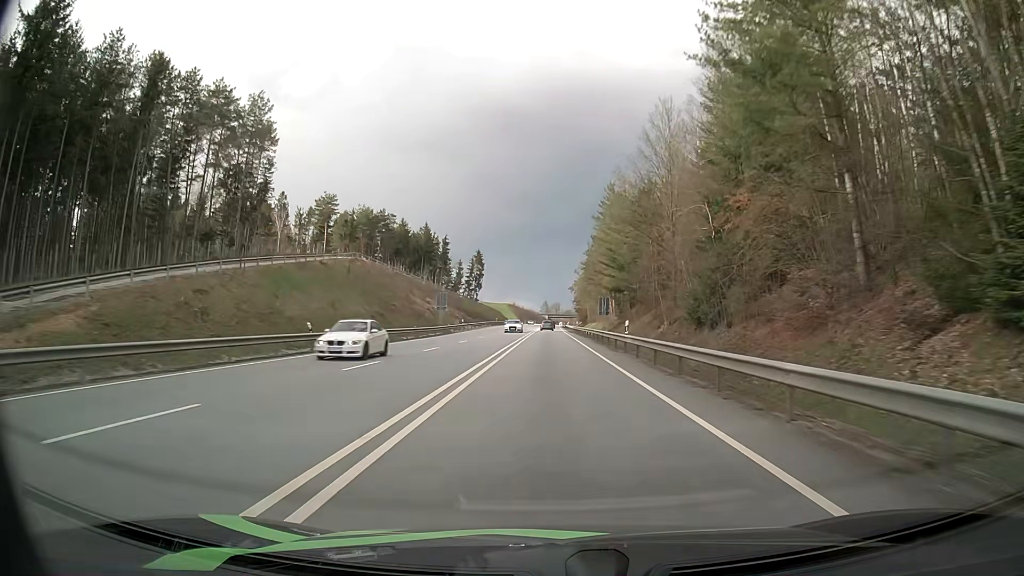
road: primary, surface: asphalt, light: Day
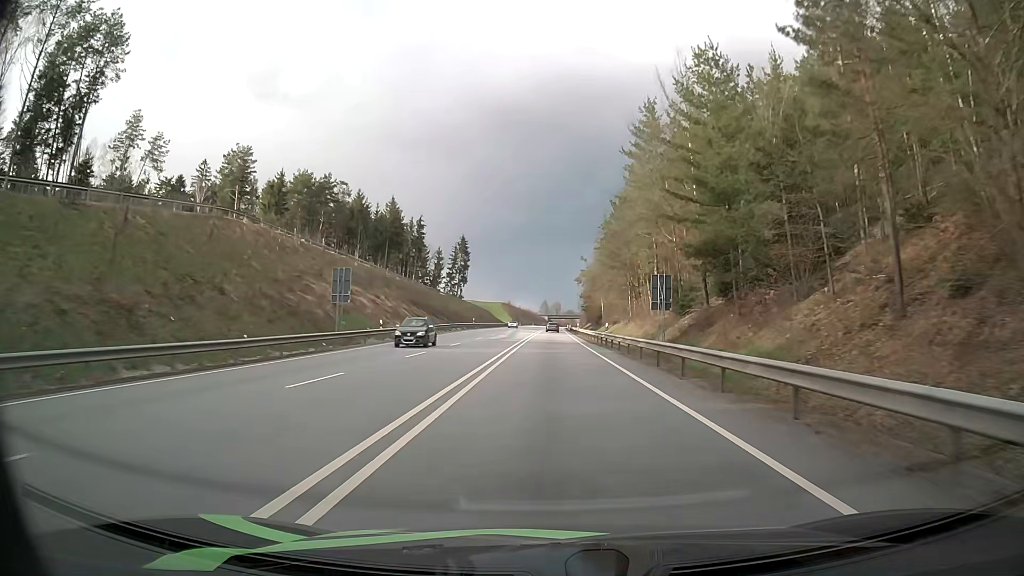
(-0.1, +40.2) m; 0°
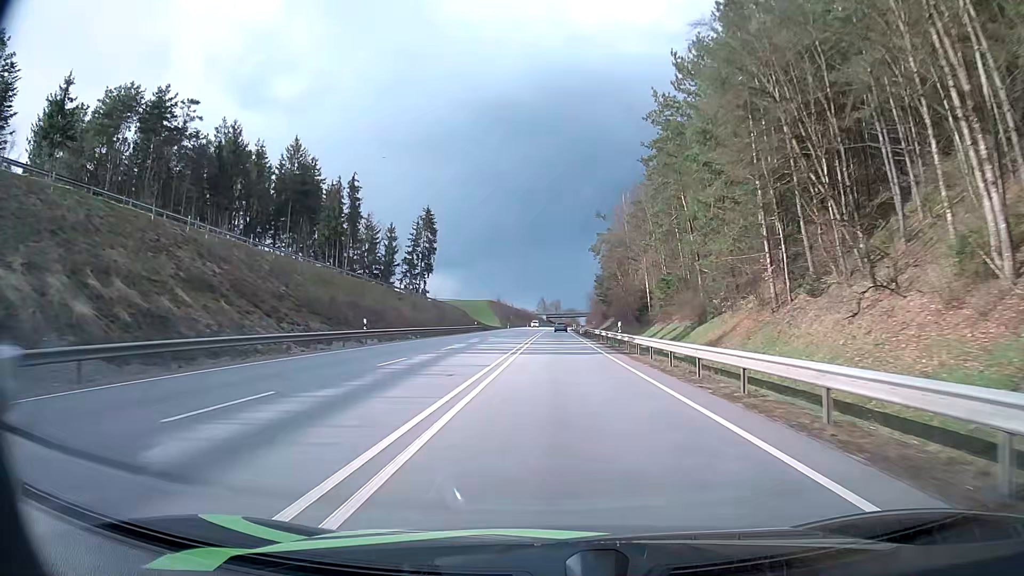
(+0.2, +52.9) m; +1°
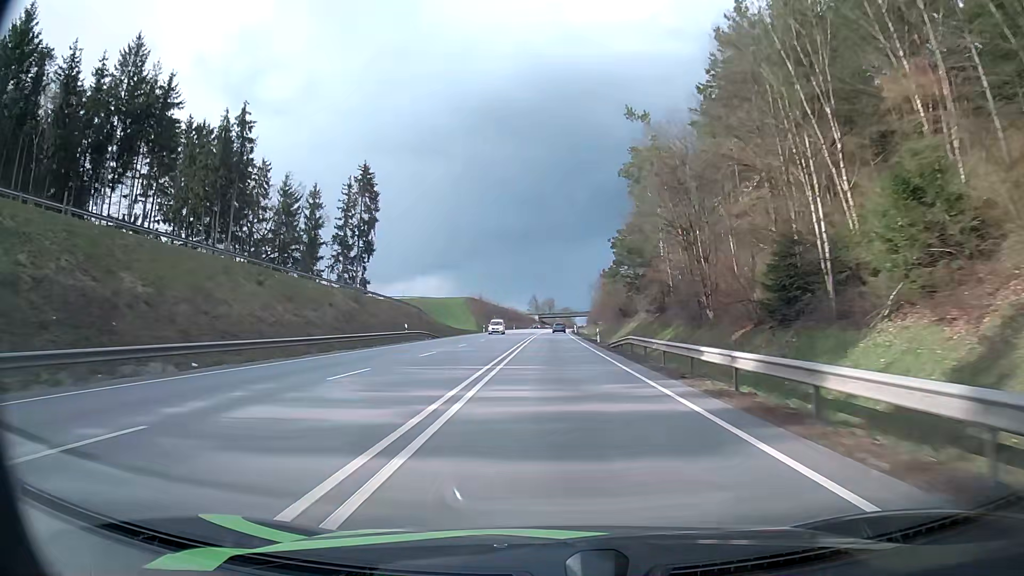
(+0.1, +40.2) m; +1°
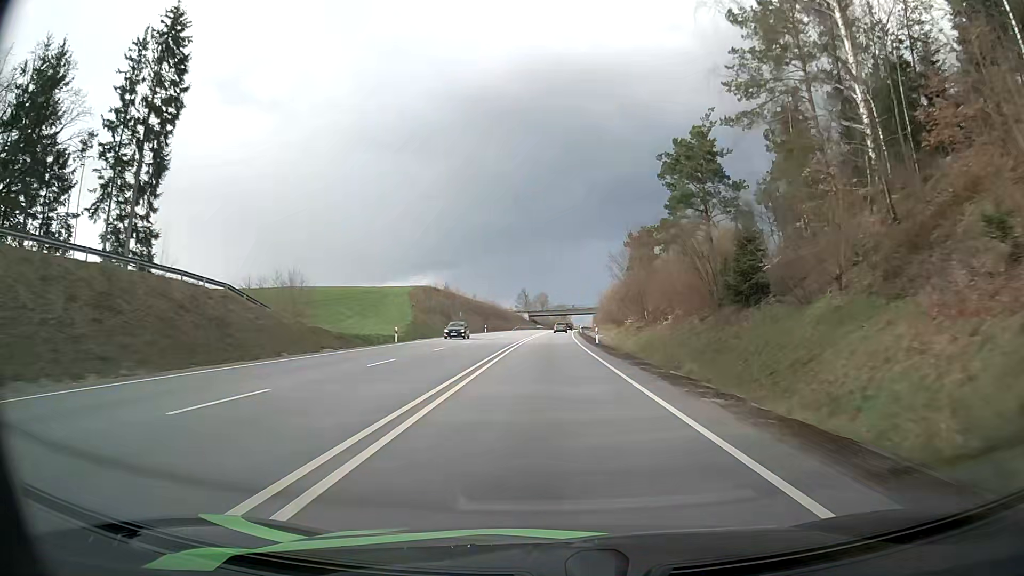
(+0.2, +54.4) m; +1°
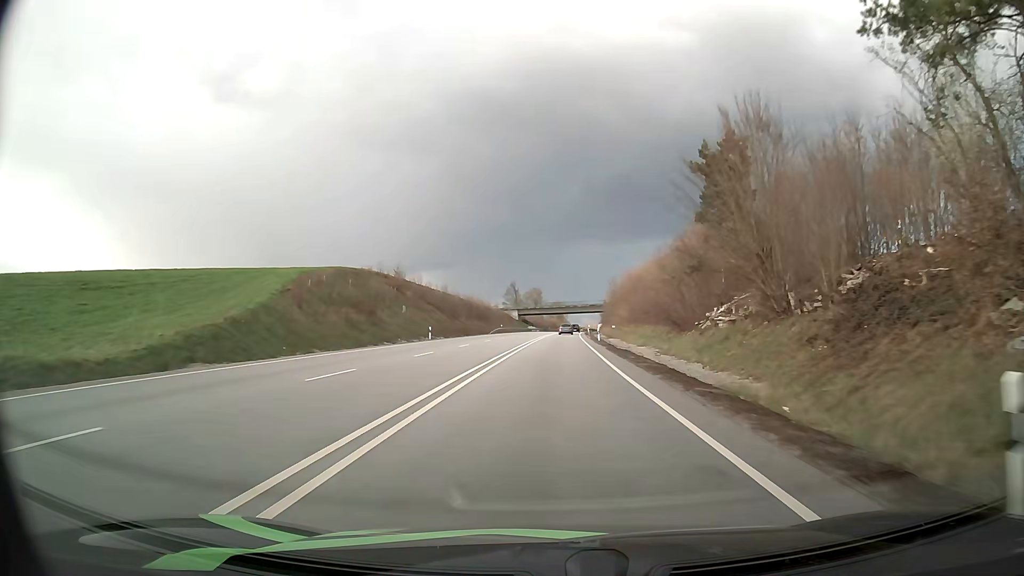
(+0.1, +41.5) m; +1°
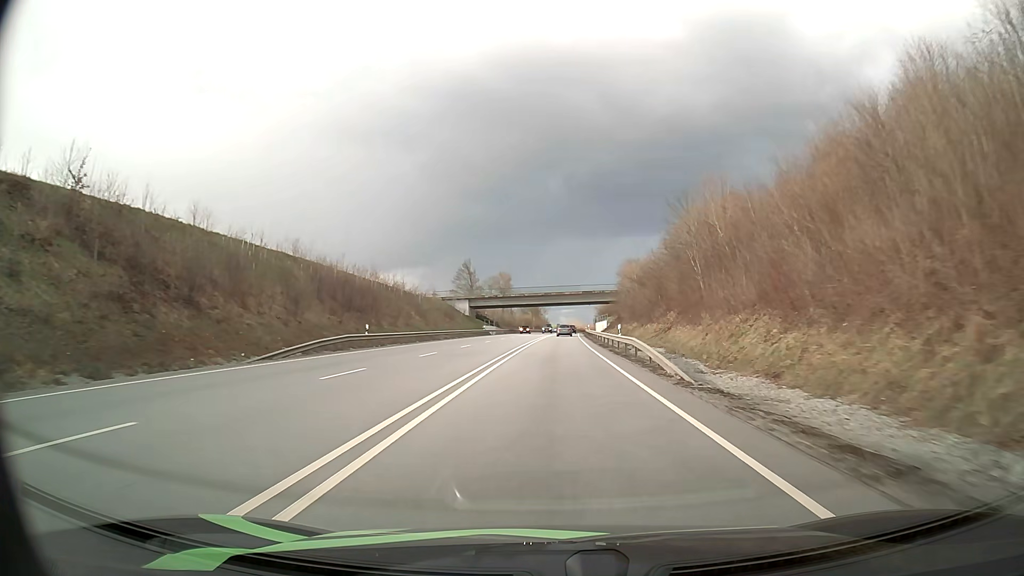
(+1.2, +70.9) m; +2°
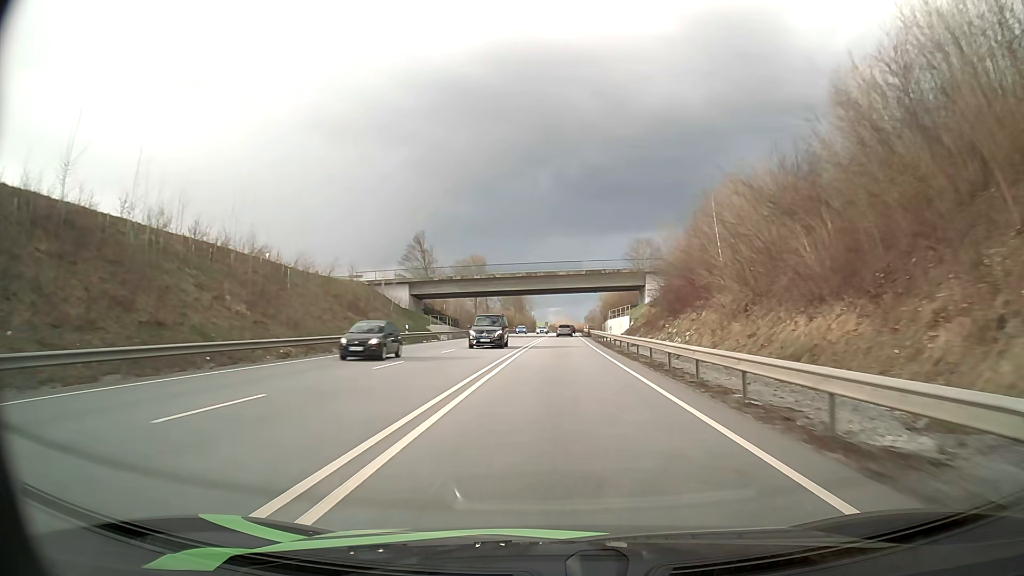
(+0.3, +43.5) m; +1°
(0, +10) (0, +20) (0, +30) (0, +40) (+1, +50) (+1, +60) (+1, +70) (+2, +80) (+2, +90) (+2, +100) m
